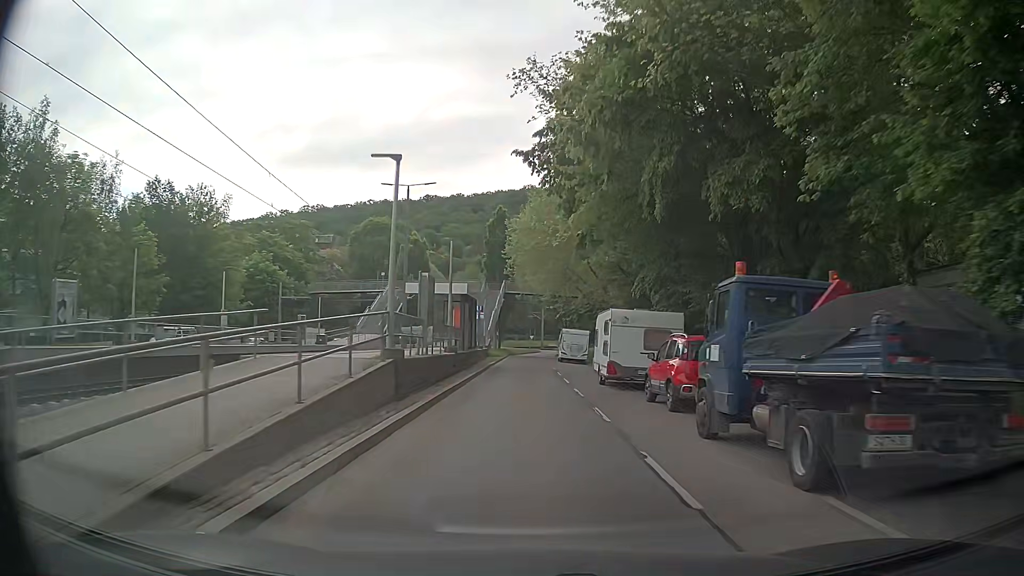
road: secondary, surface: asphalt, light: Day
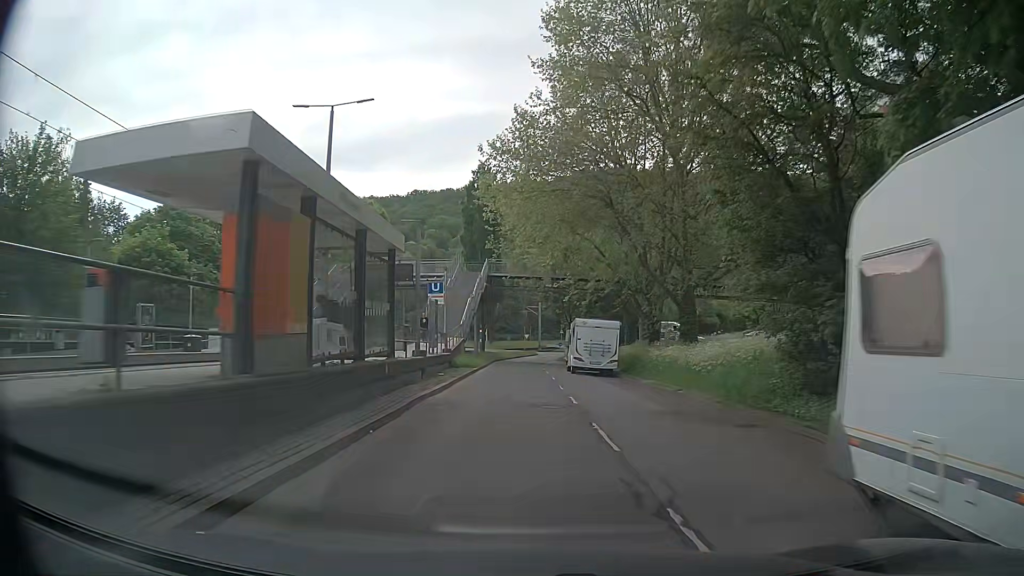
(+0.2, +21.2) m; +1°
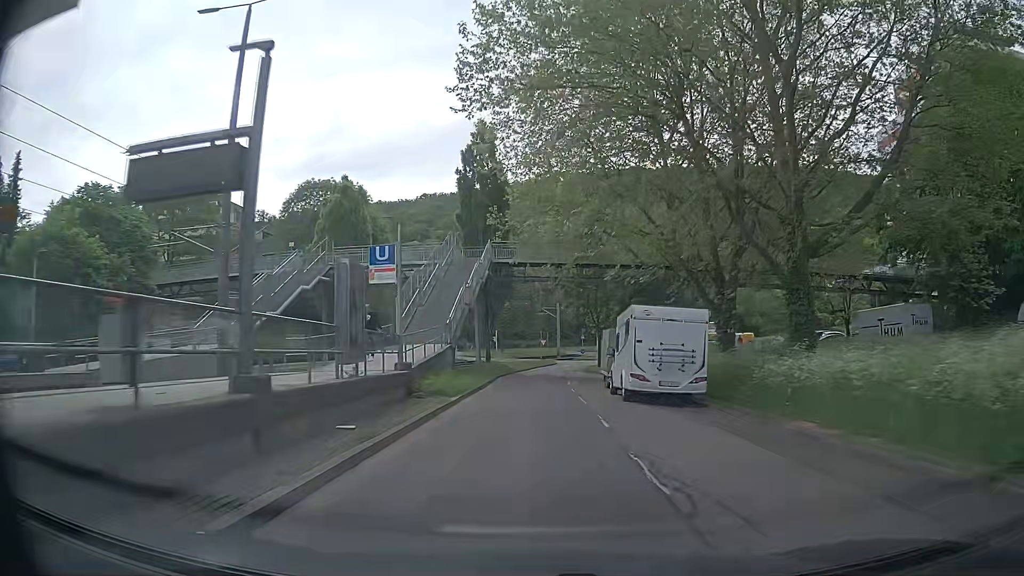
(-0.1, +14.1) m; -1°
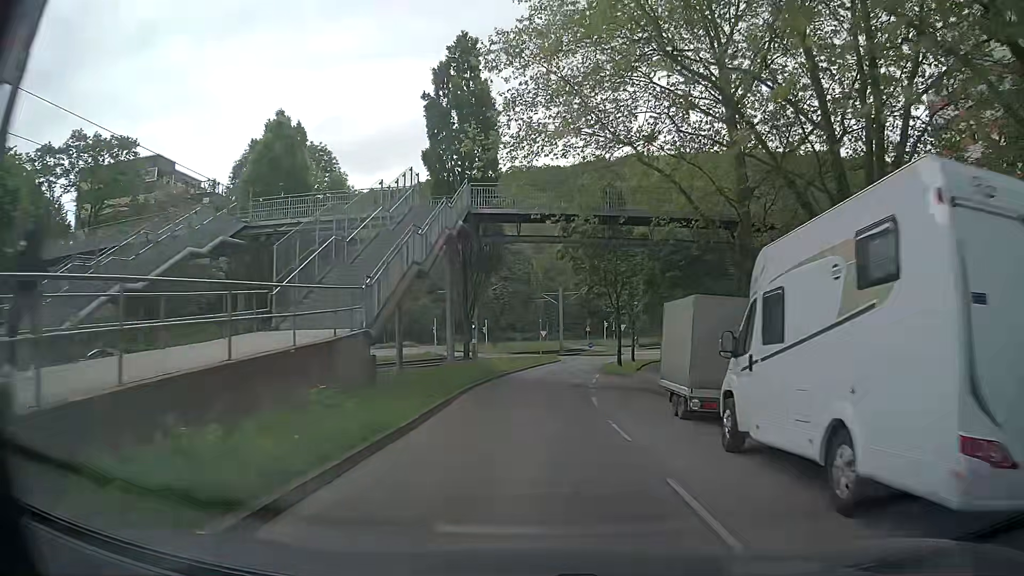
(+0.1, +14.4) m; 0°
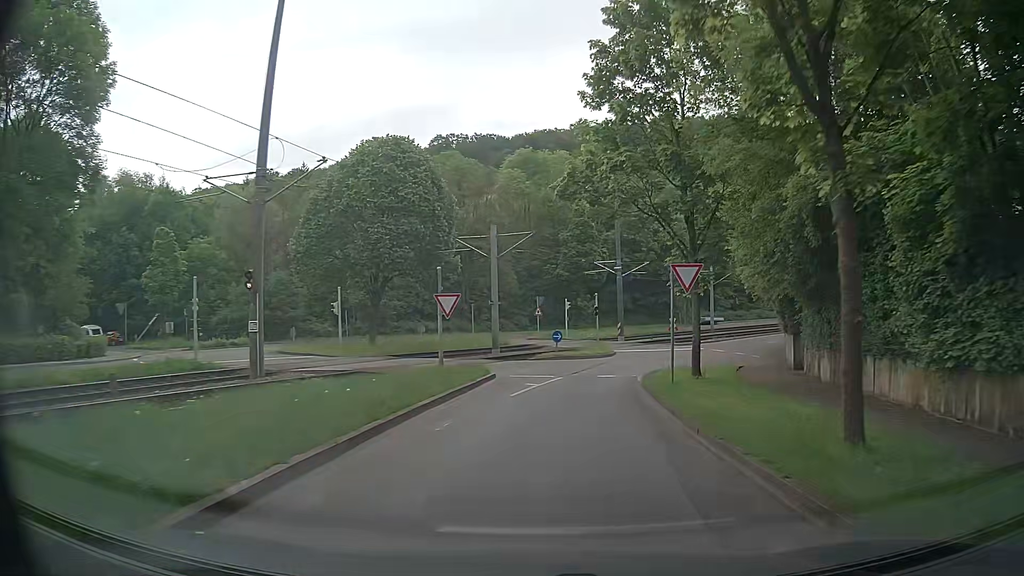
(+1.1, +35.5) m; +8°
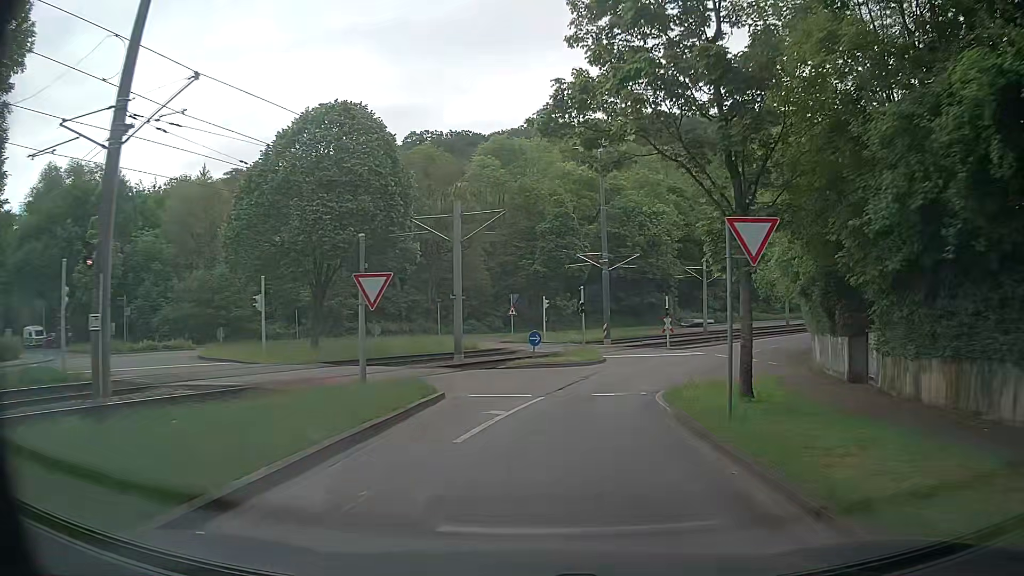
(-0.1, +6.9) m; -1°
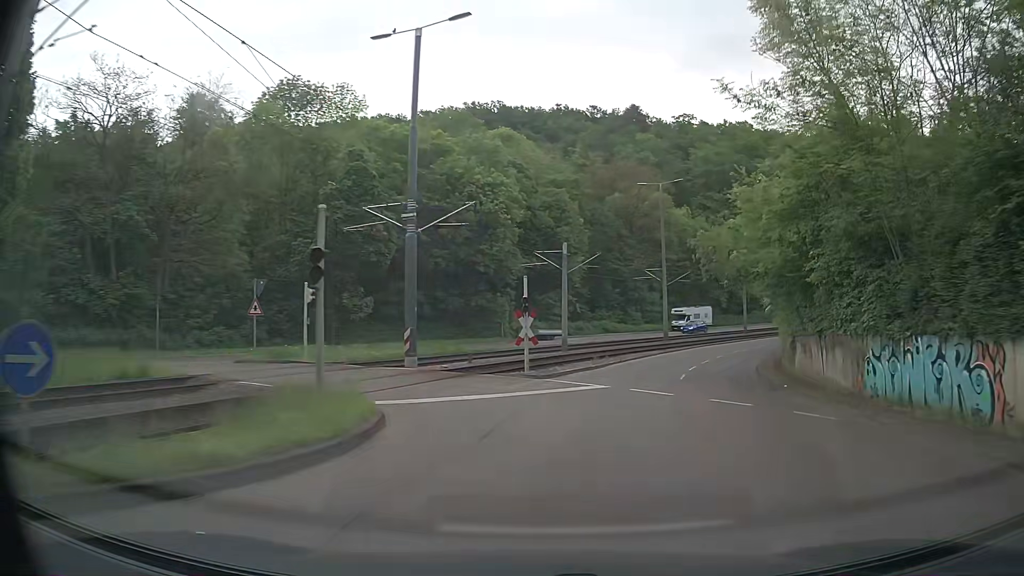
(+2.5, +21.1) m; +14°
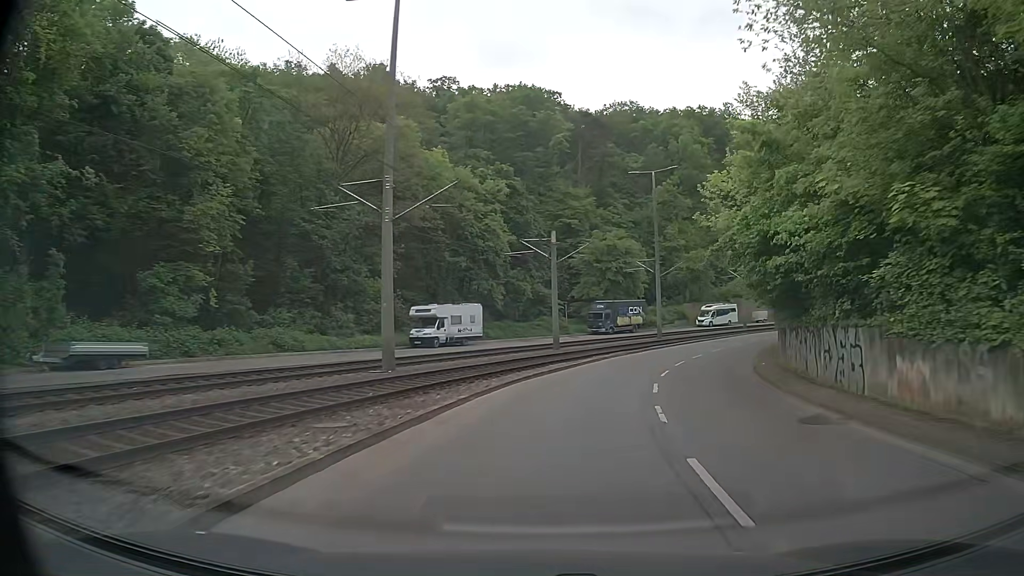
(+8.8, +37.6) m; +23°
(0, +10) (+2, +20) (+4, +30) (+8, +39) (+13, +48) (+18, +56) (+25, +64) (+32, +71) (+39, +77) (+48, +82) m
